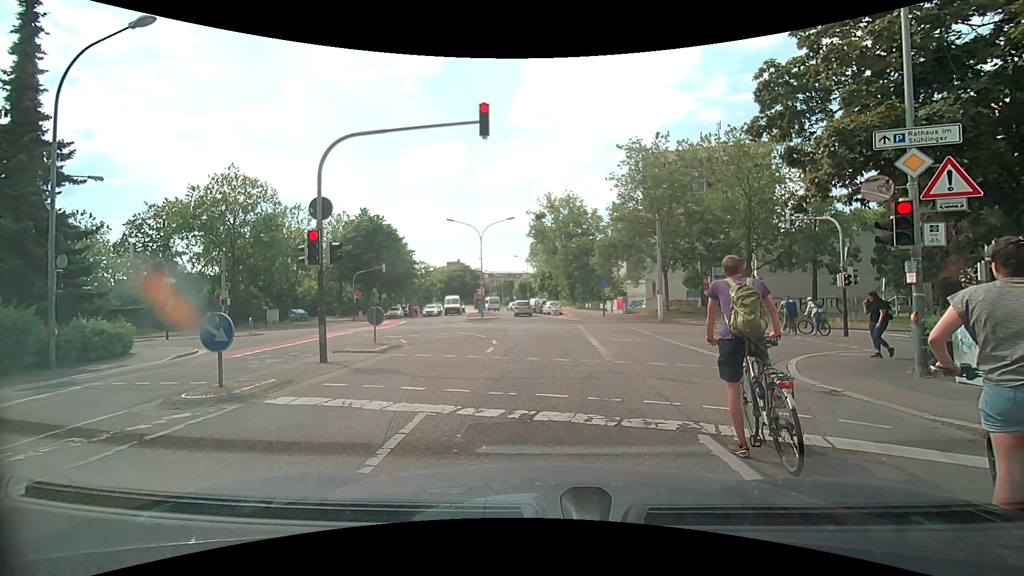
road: residential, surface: asphalt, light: Day
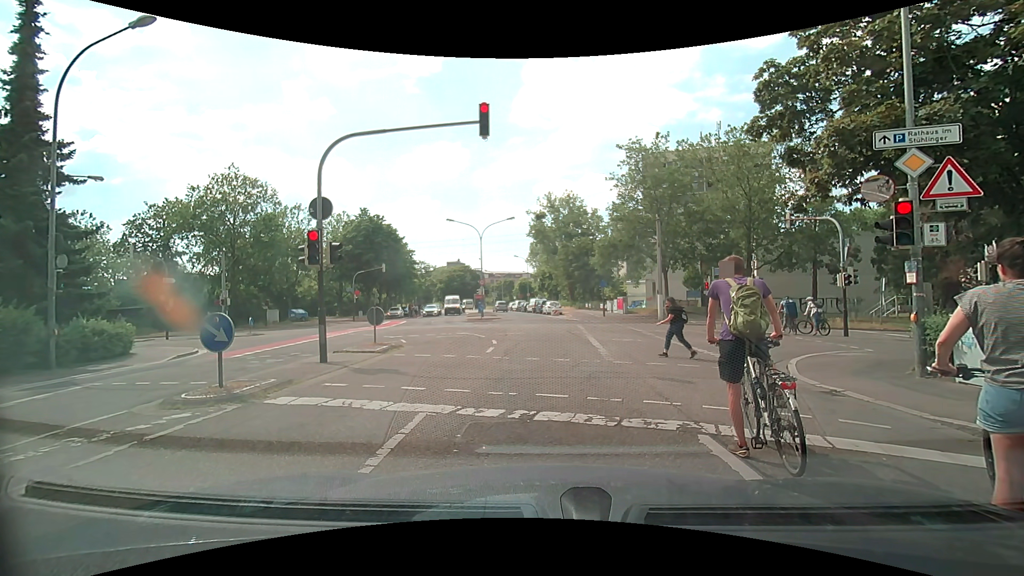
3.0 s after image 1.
(0.0, 0.0) m; 0°
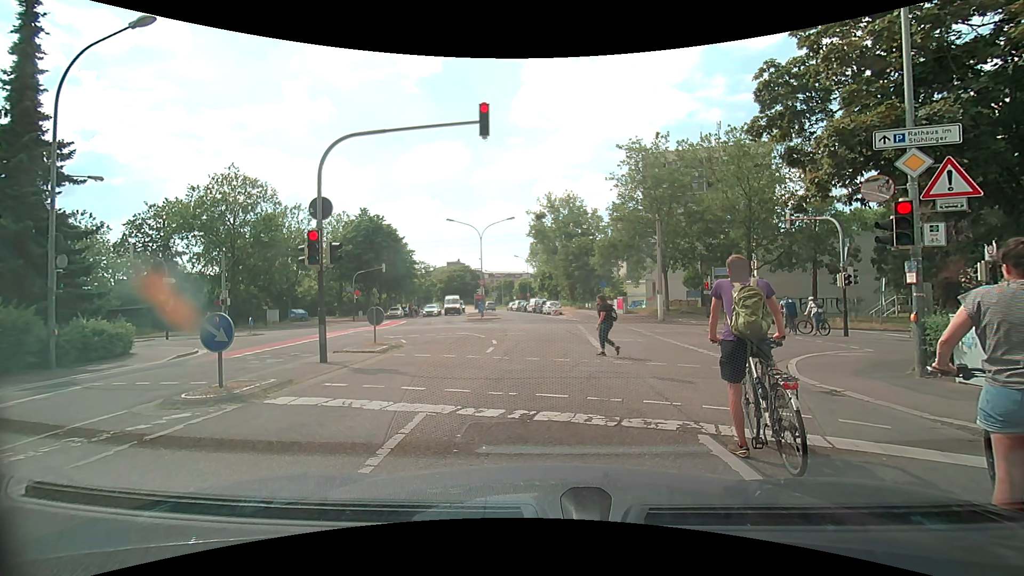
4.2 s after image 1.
(0.0, 0.0) m; 0°
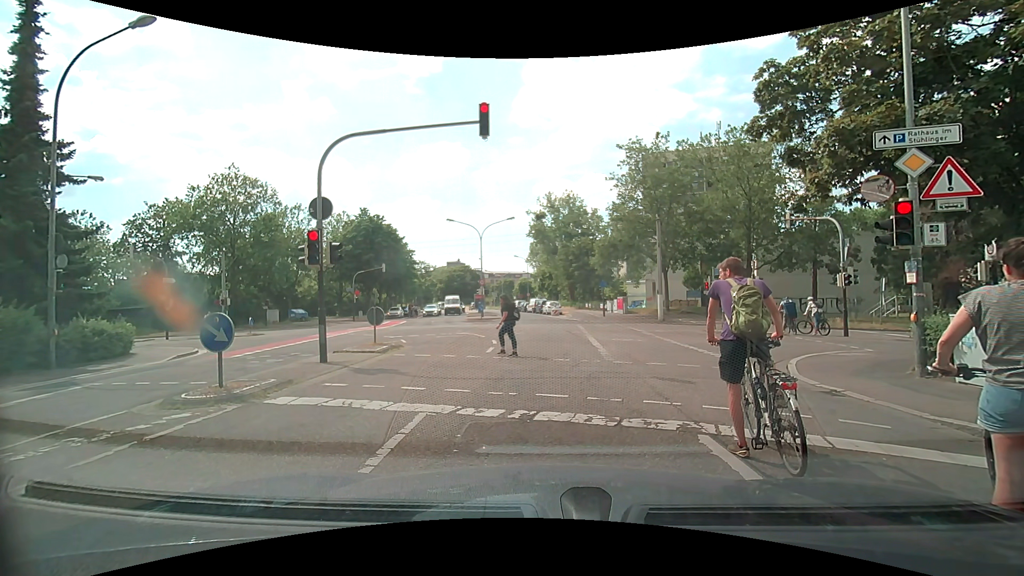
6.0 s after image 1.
(0.0, 0.0) m; 0°
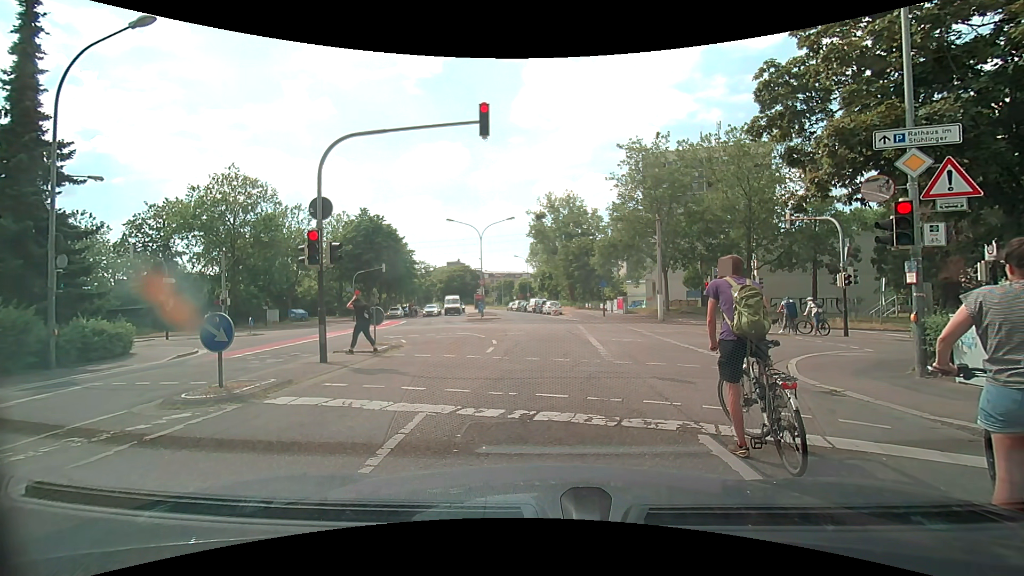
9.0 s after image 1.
(0.0, 0.0) m; 0°
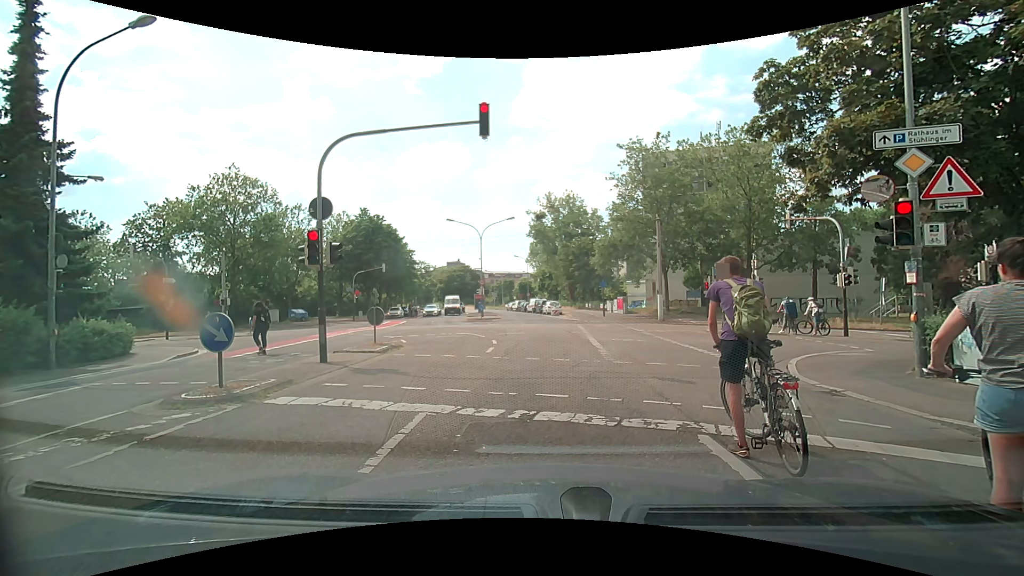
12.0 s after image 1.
(0.0, 0.0) m; 0°
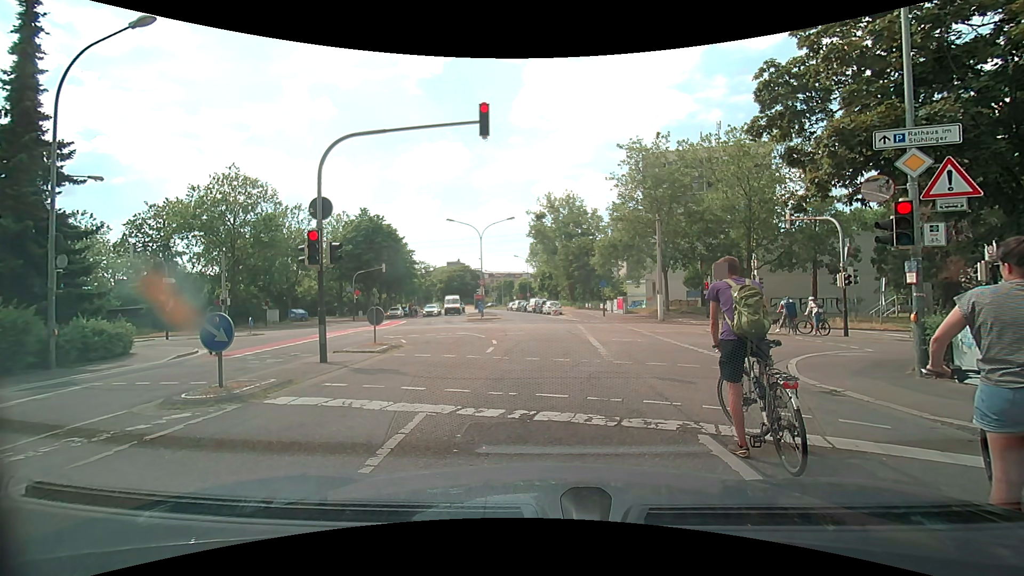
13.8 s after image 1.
(0.0, 0.0) m; 0°
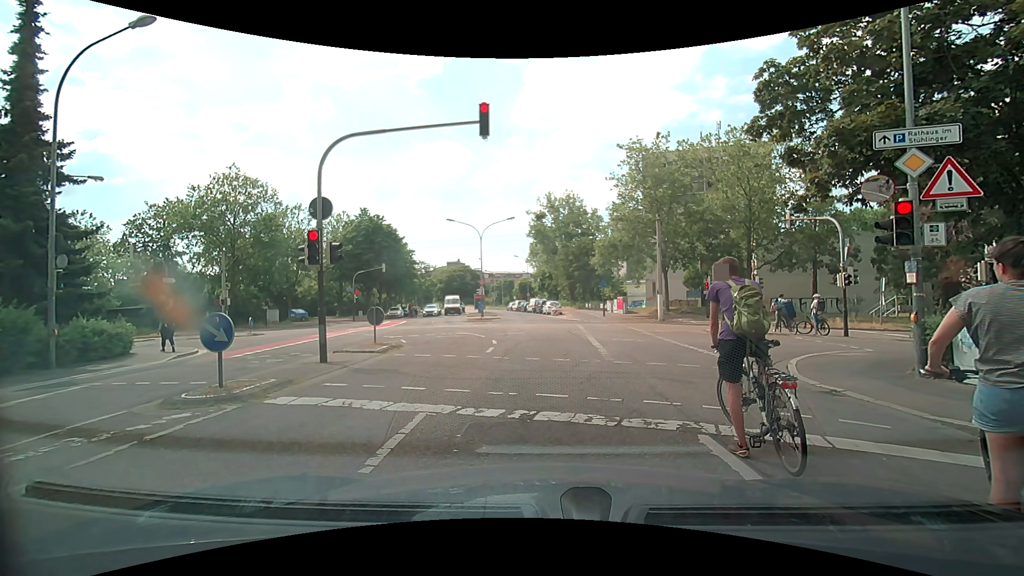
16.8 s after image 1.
(0.0, 0.0) m; 0°
